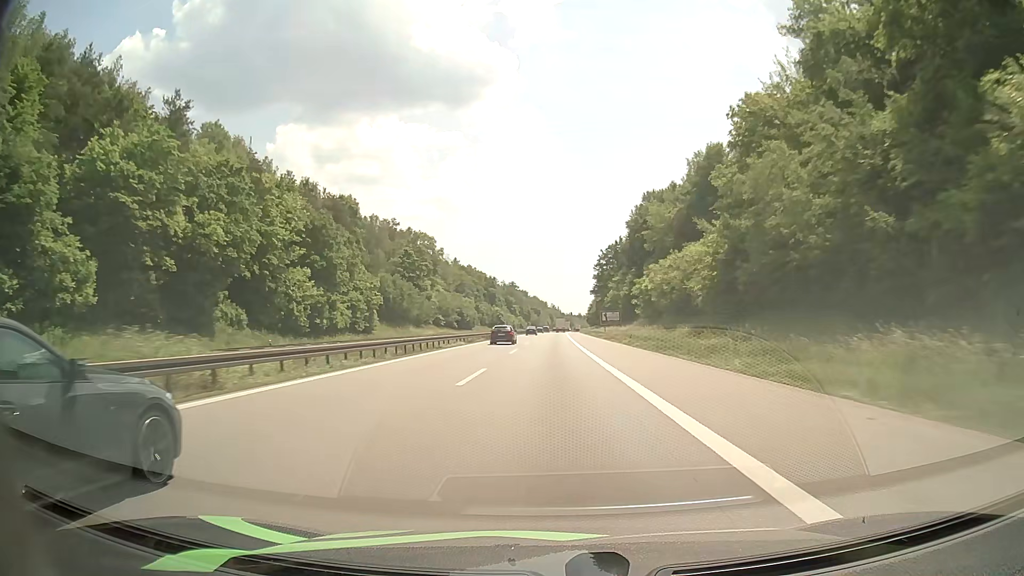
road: motorway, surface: asphalt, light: Day
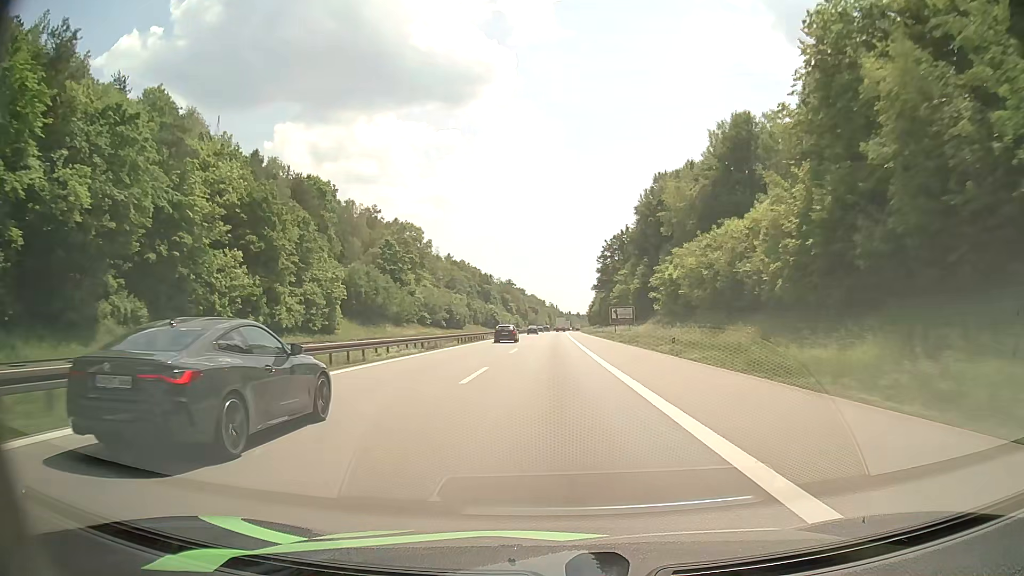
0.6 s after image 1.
(0.0, +17.8) m; 0°
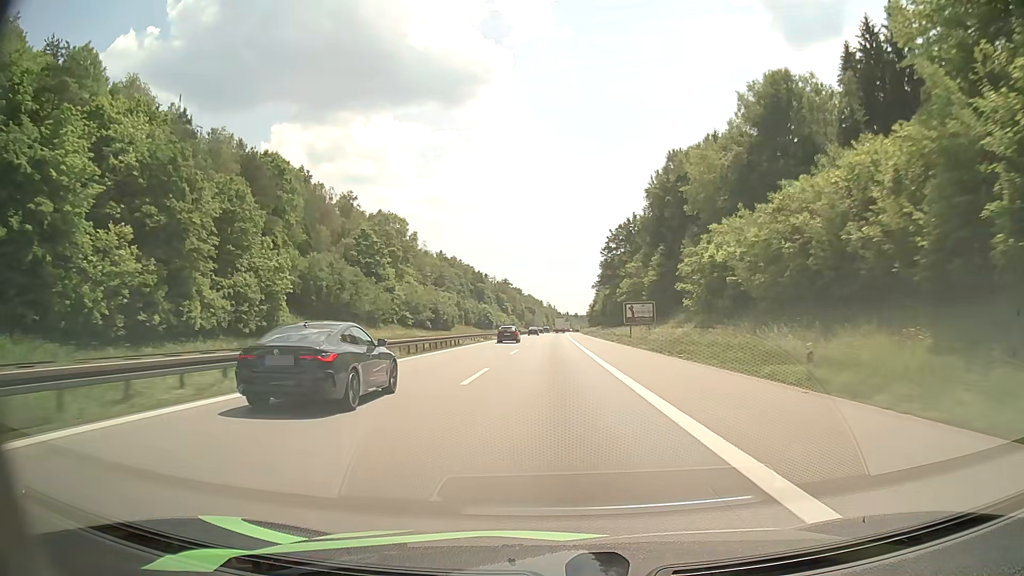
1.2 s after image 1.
(0.0, +17.8) m; 0°
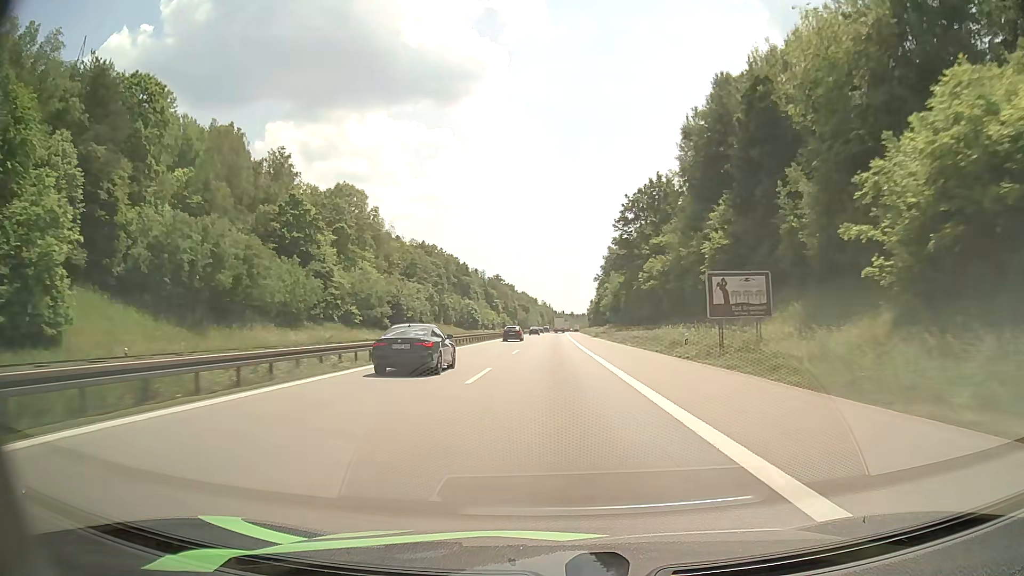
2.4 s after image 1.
(+0.1, +35.5) m; 0°
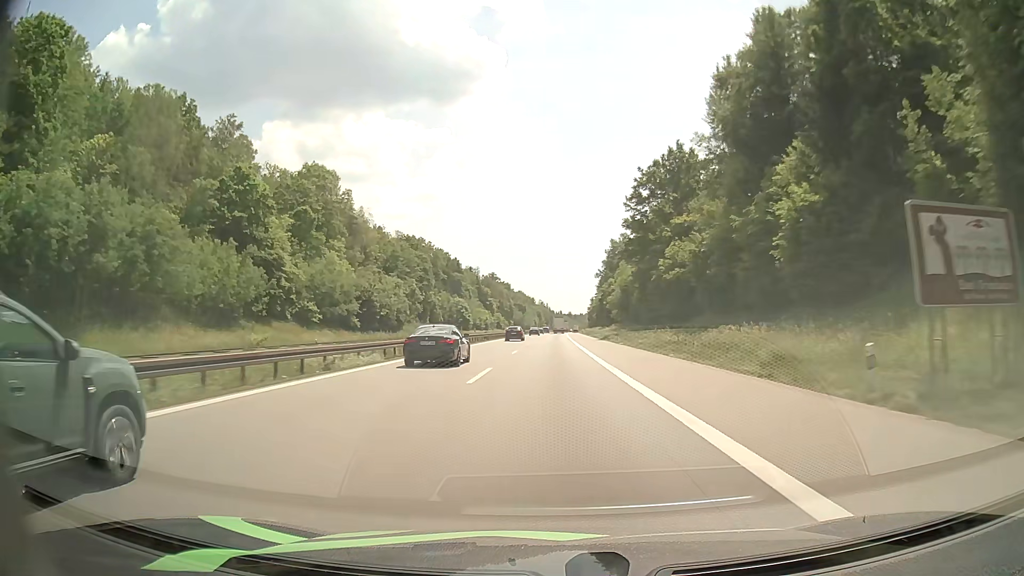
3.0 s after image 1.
(+0.1, +17.7) m; 0°
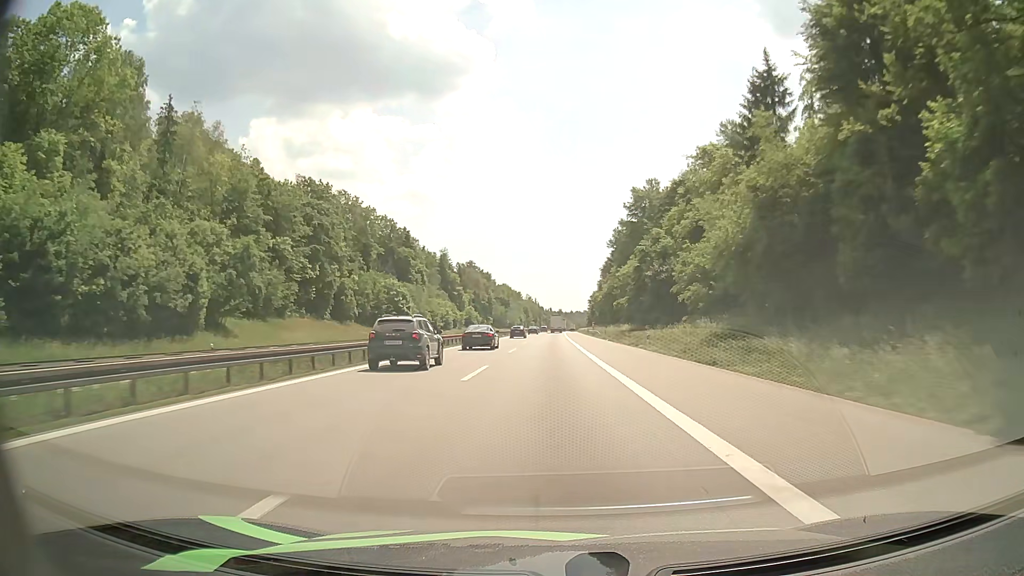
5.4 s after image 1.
(+0.5, +70.7) m; +1°
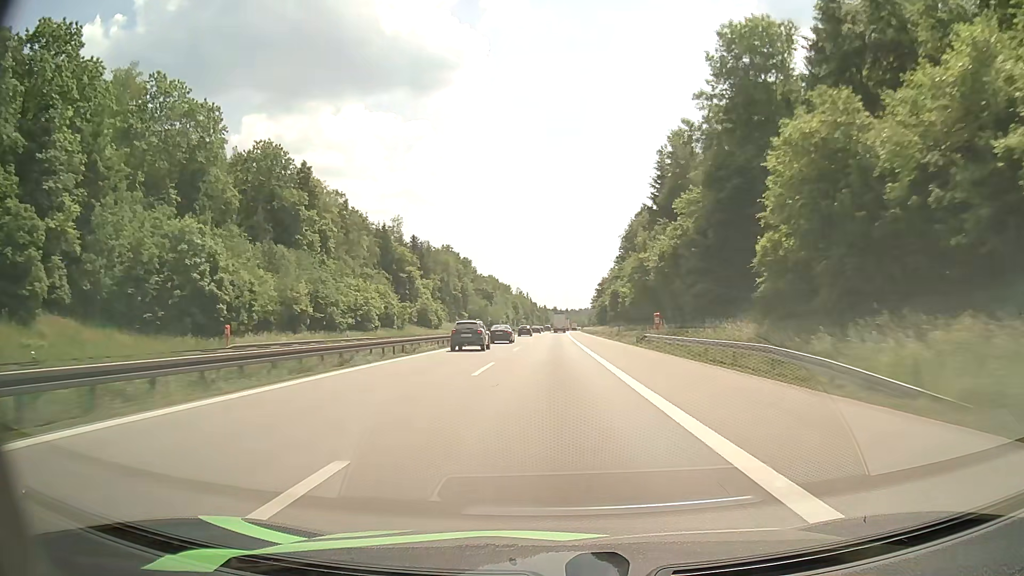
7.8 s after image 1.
(+0.3, +70.1) m; +1°
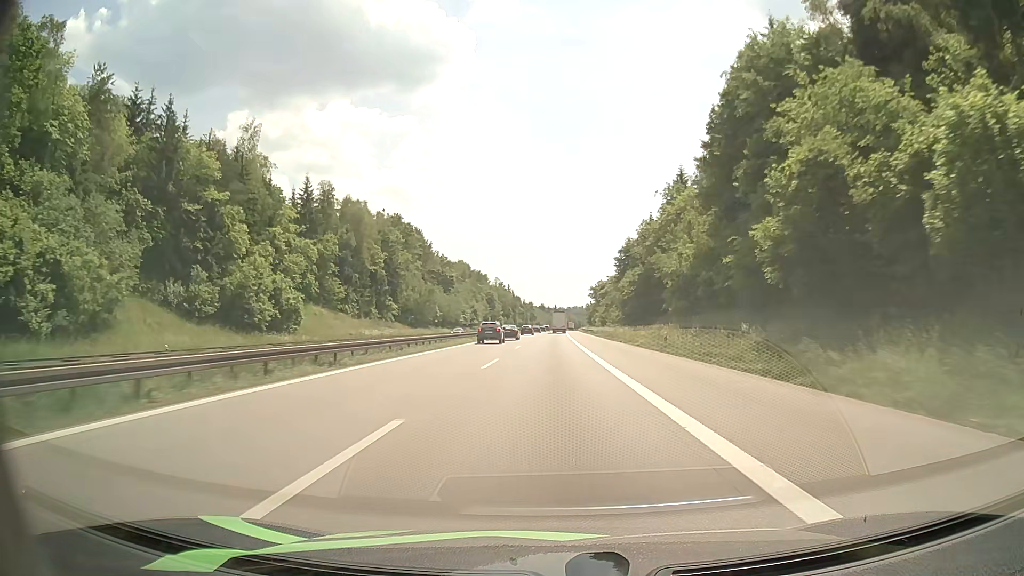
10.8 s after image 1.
(+0.7, +86.7) m; +1°
(0, +10) (0, +20) (0, +30) (0, +40) (0, +50) (0, +60) (0, +70) (0, +80) (0, +90) (+1, +100) m
